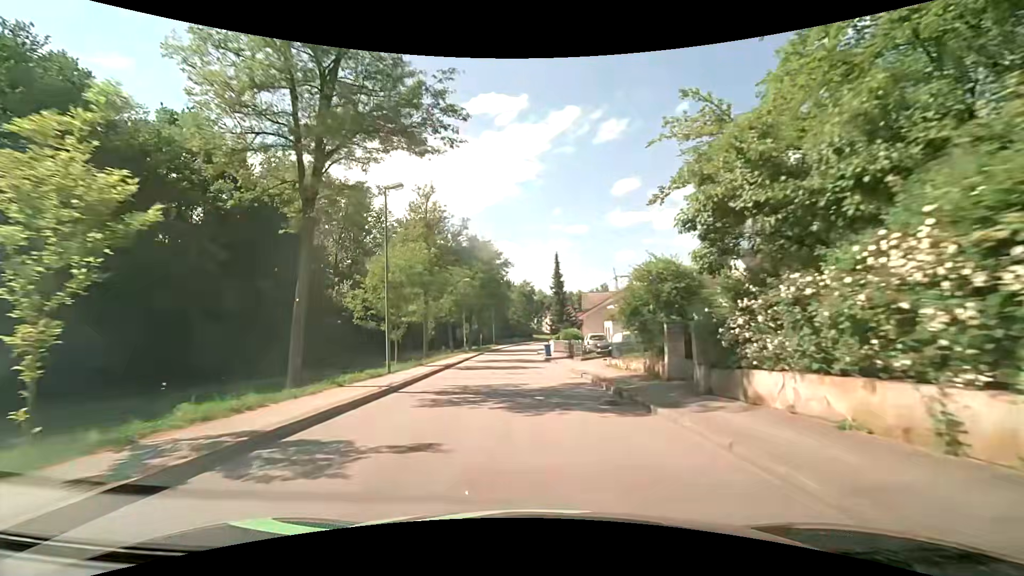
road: unclassified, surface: asphalt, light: Day
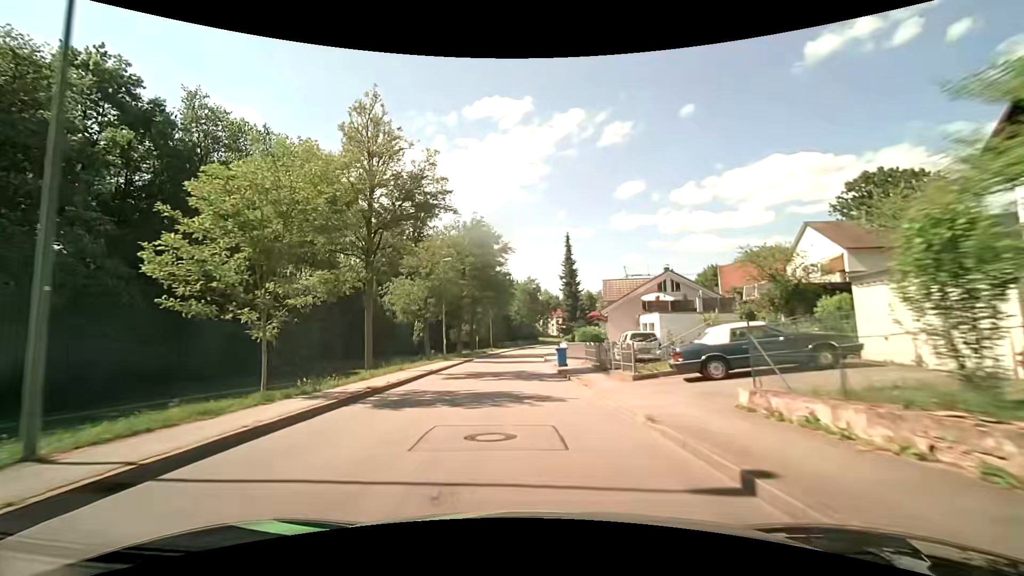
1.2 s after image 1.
(-0.1, +14.7) m; -1°
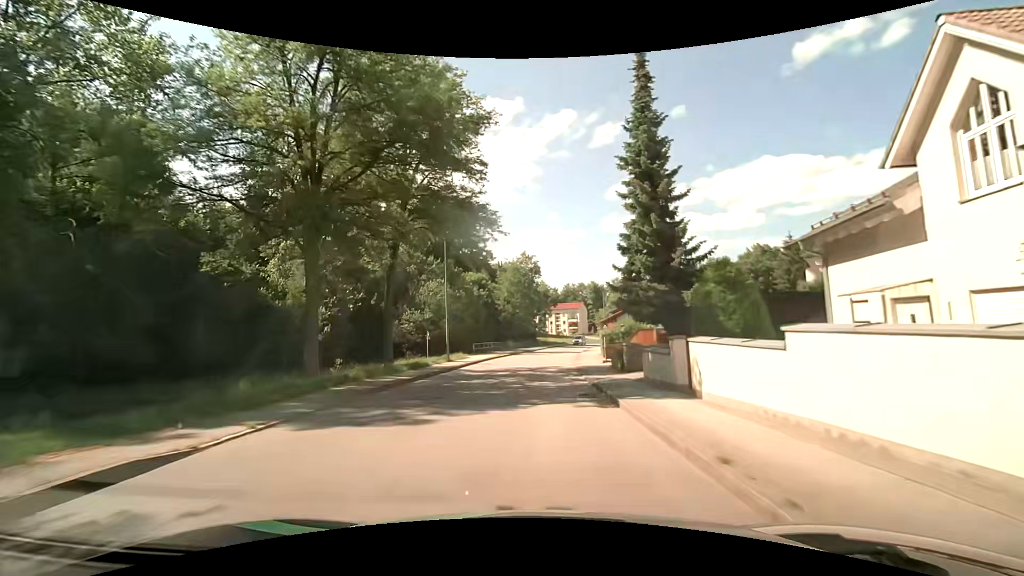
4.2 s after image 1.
(-1.0, +38.3) m; +1°
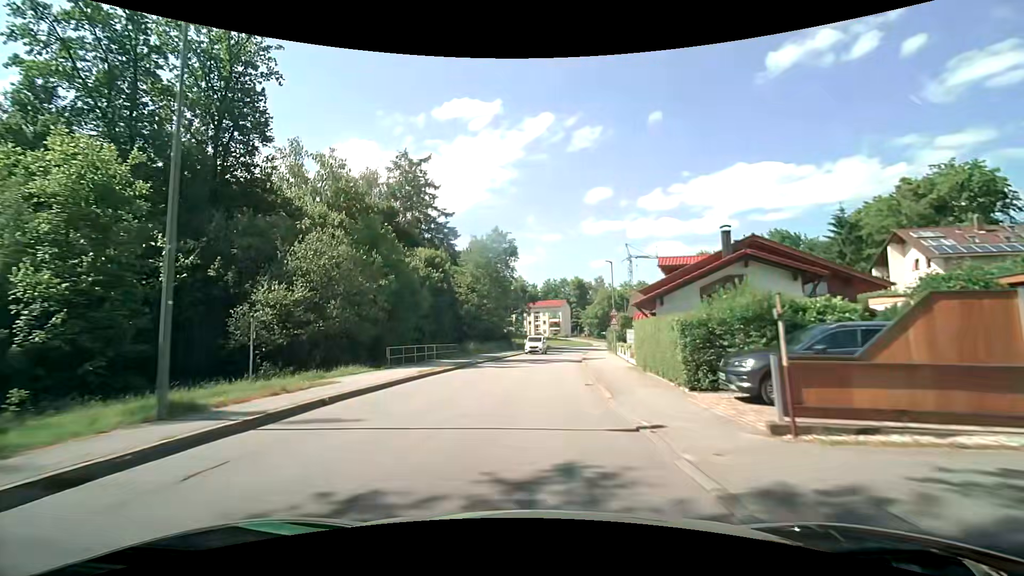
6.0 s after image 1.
(+0.5, +23.0) m; +2°
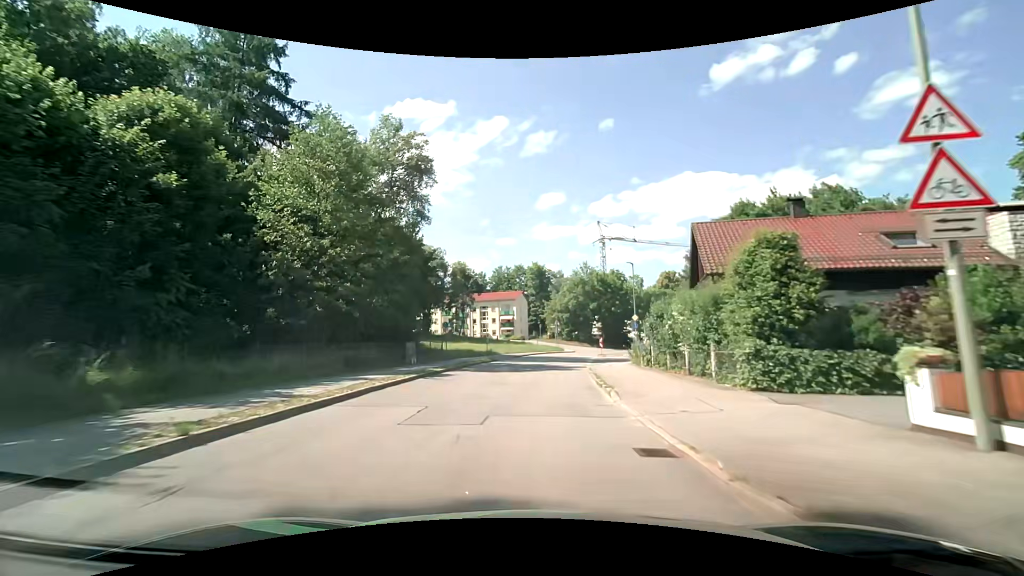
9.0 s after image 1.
(+2.5, +37.7) m; +6°
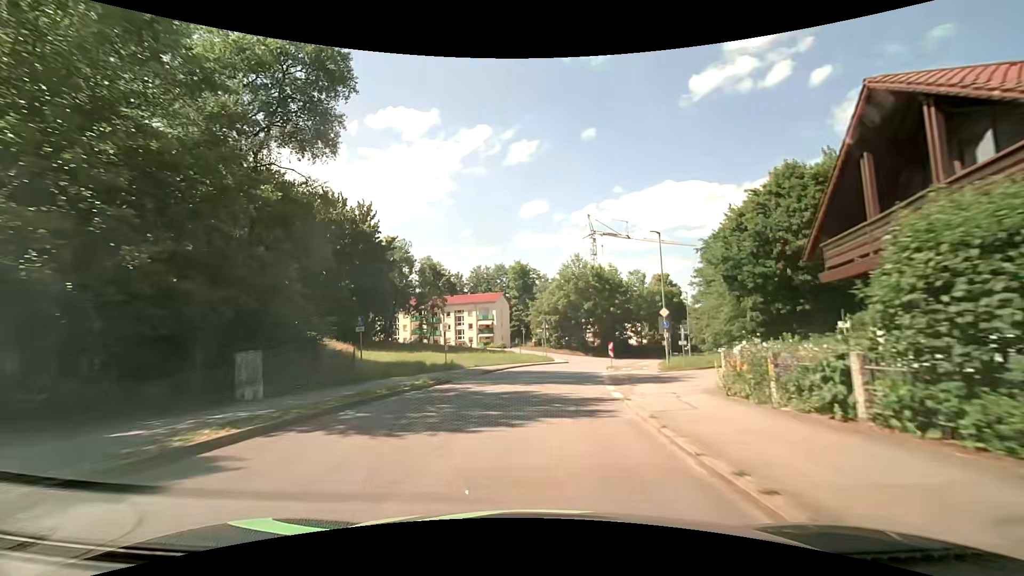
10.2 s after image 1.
(+0.3, +15.0) m; +2°
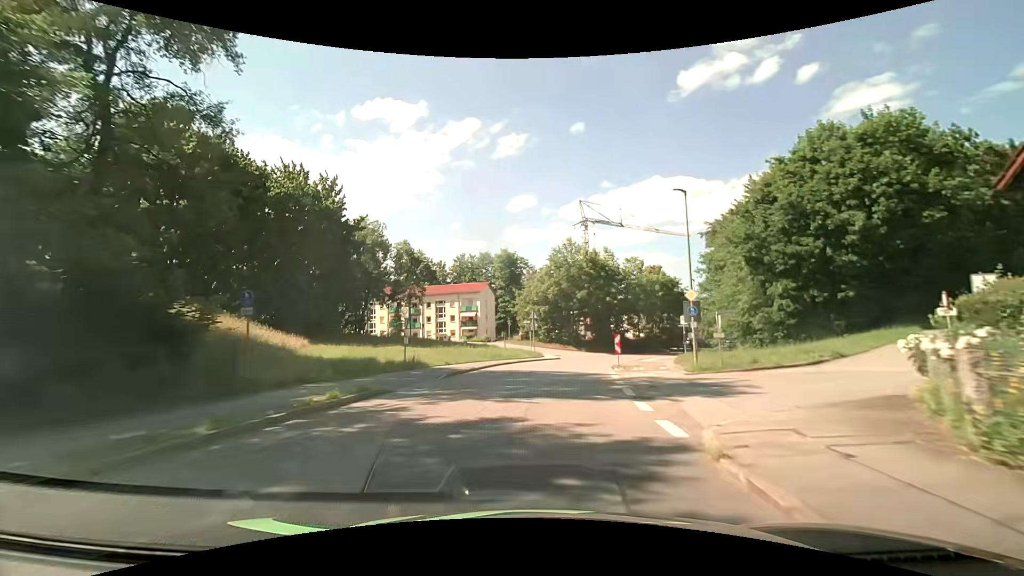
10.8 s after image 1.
(+0.1, +7.4) m; +2°
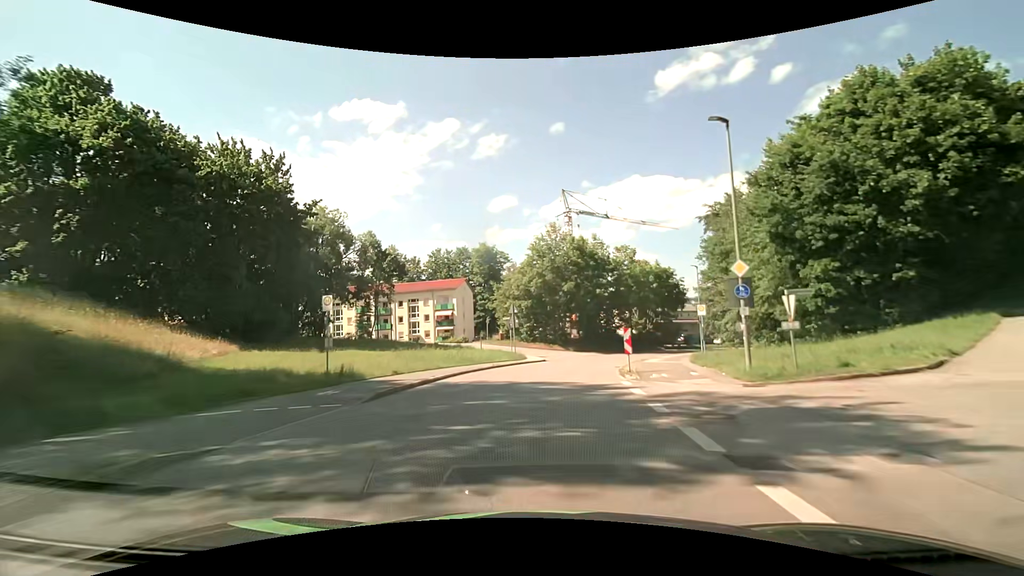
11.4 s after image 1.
(+0.1, +7.4) m; +2°
